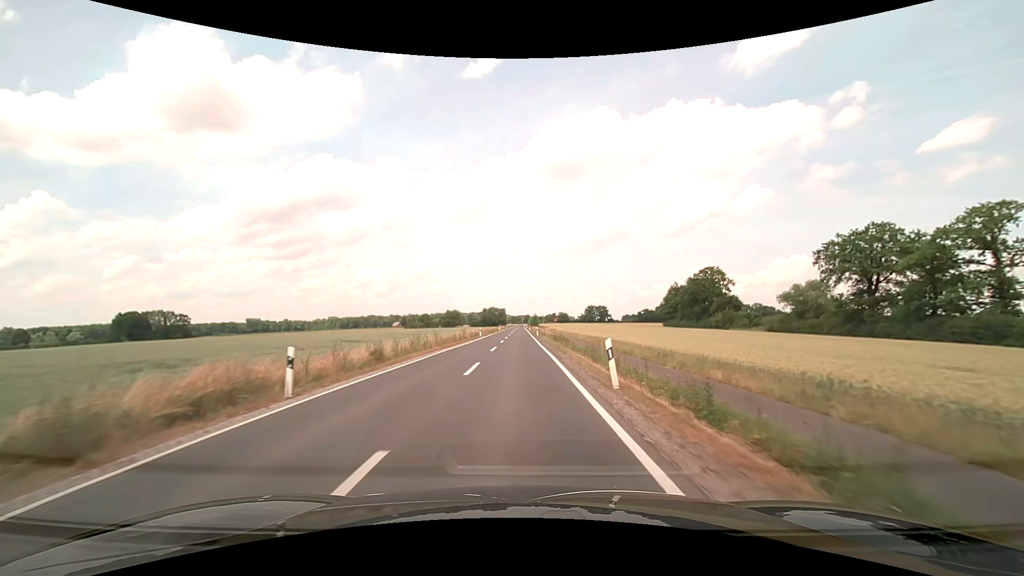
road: secondary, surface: asphalt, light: Day
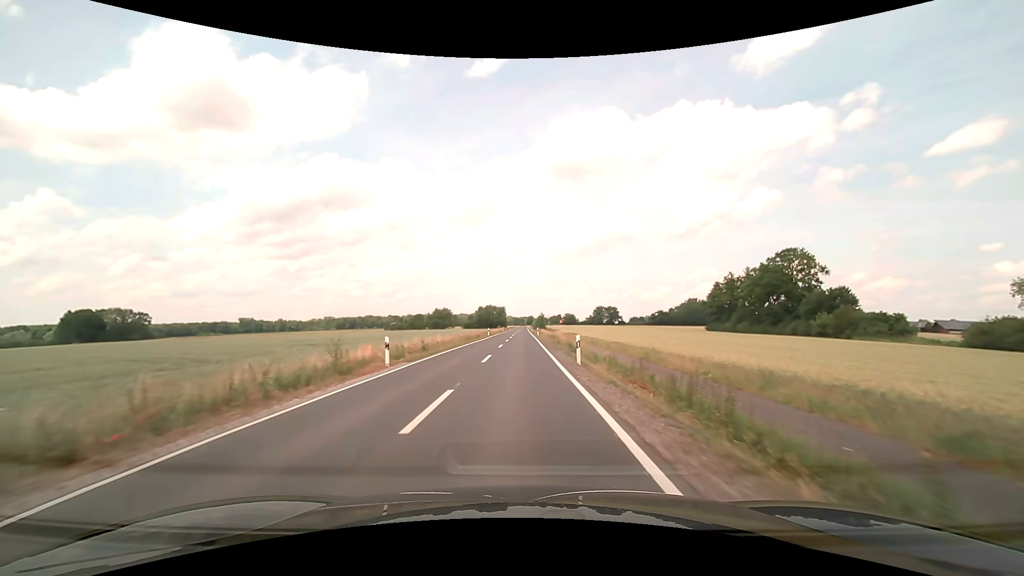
(-0.2, +43.0) m; 0°
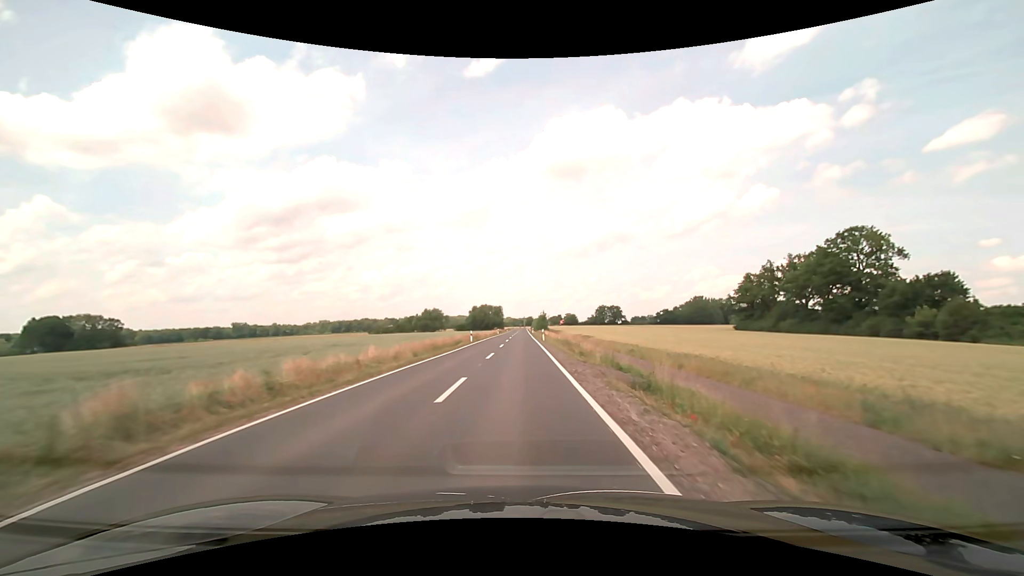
(0.0, +21.5) m; 0°
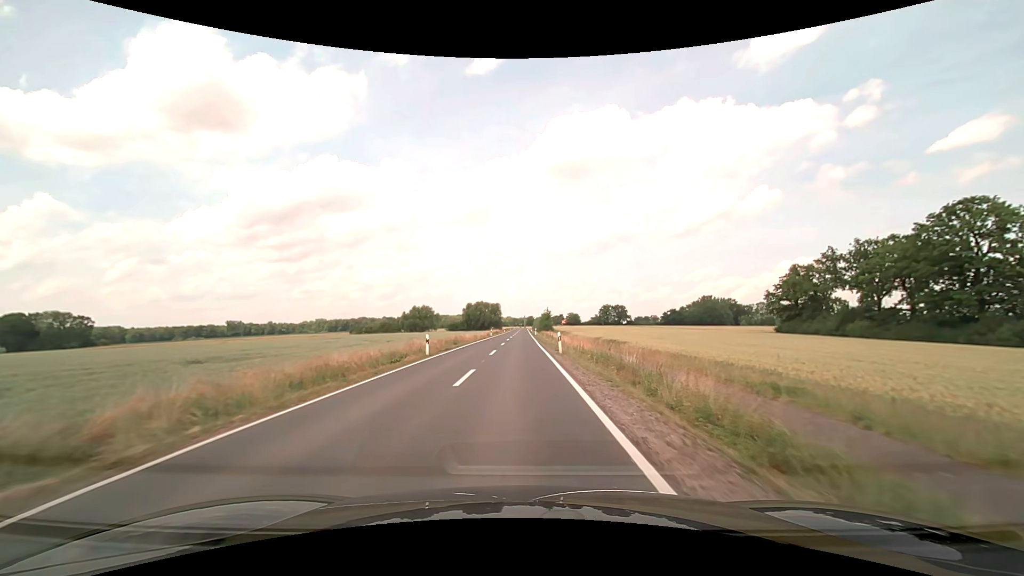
(0.0, +21.5) m; 0°
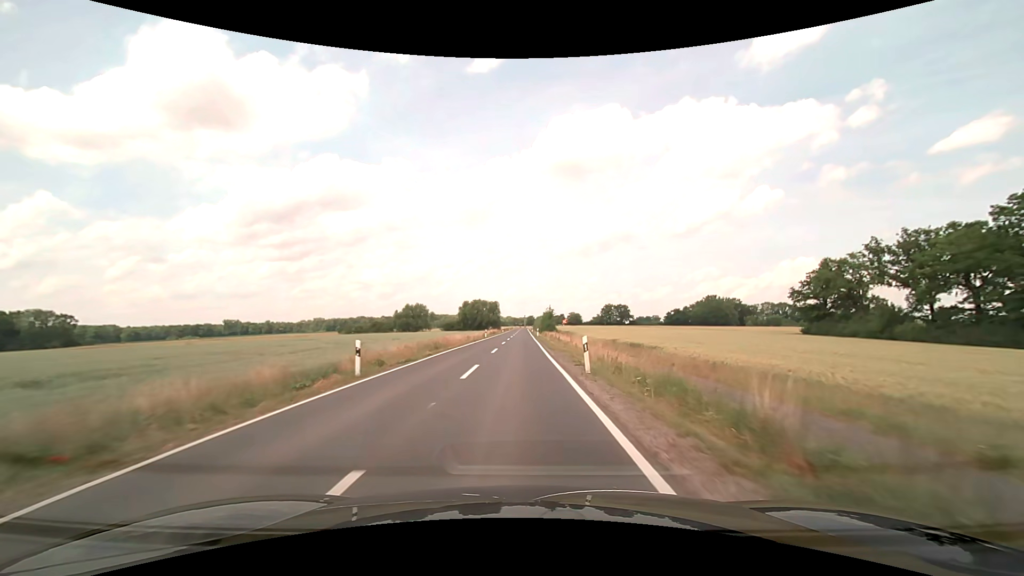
(0.0, +10.7) m; 0°
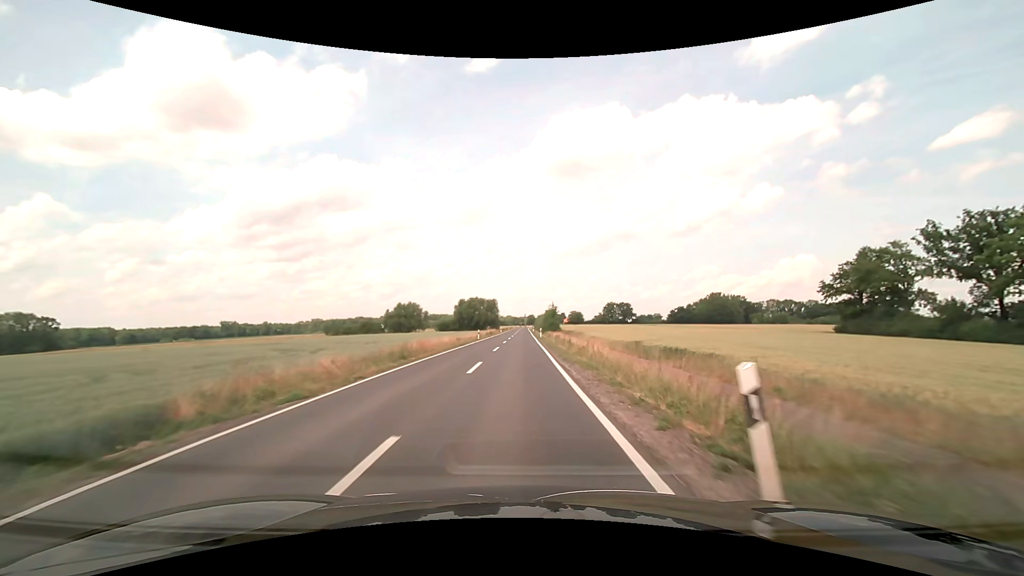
(0.0, +10.7) m; 0°
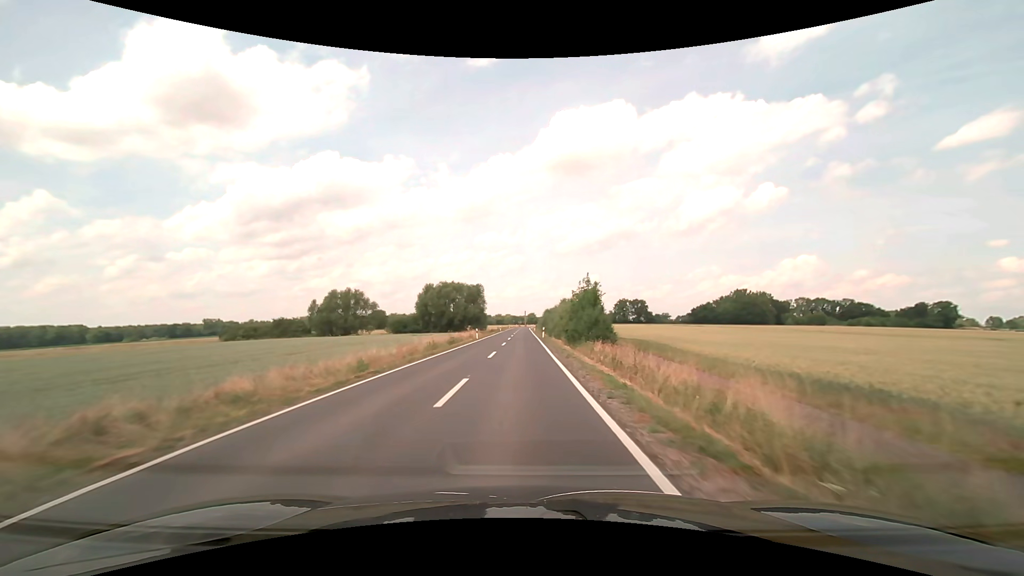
(-0.2, +53.7) m; 0°
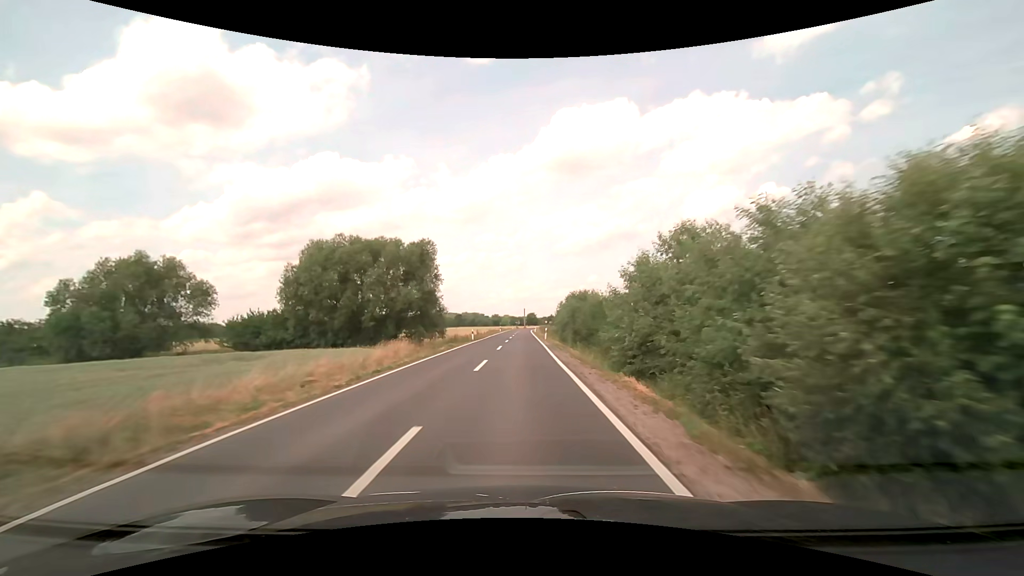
(0.0, +53.7) m; 0°
(0, +10) (0, +20) (0, +30) (0, +40) (0, +50) (0, +60) (0, +70) (0, +80) (0, +90) (0, +100) m
